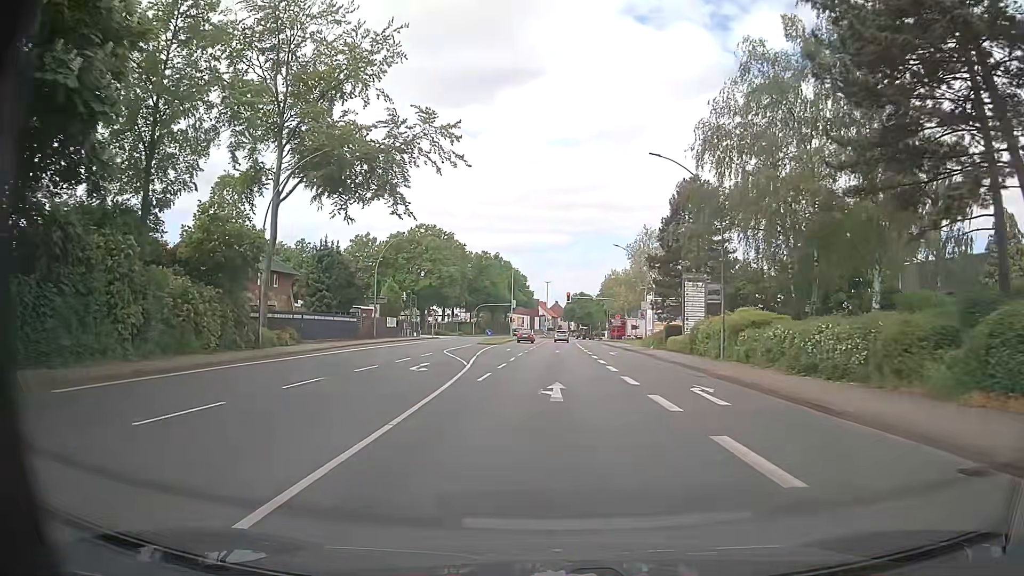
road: primary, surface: asphalt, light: Day
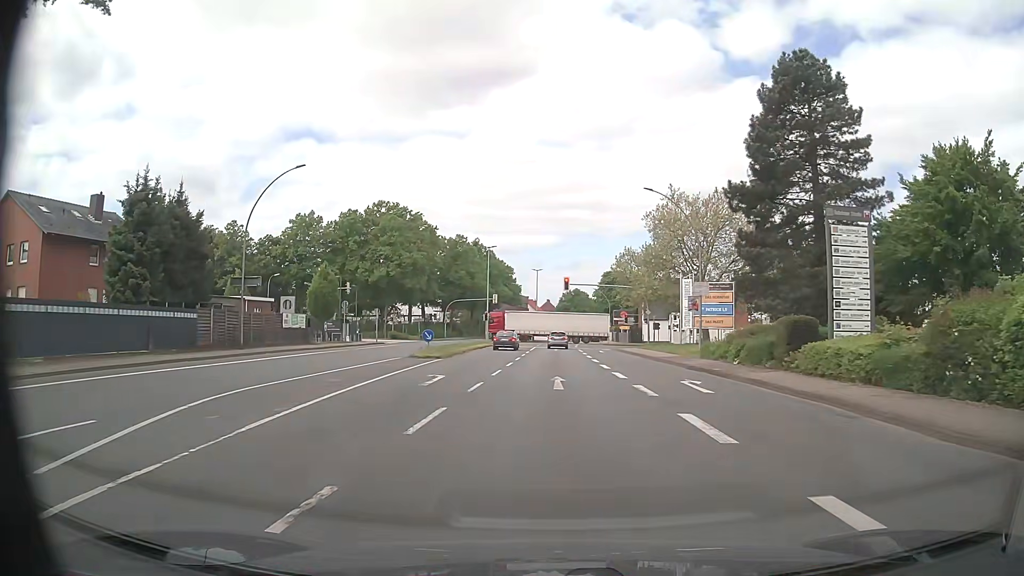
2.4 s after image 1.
(+0.1, +26.9) m; +1°
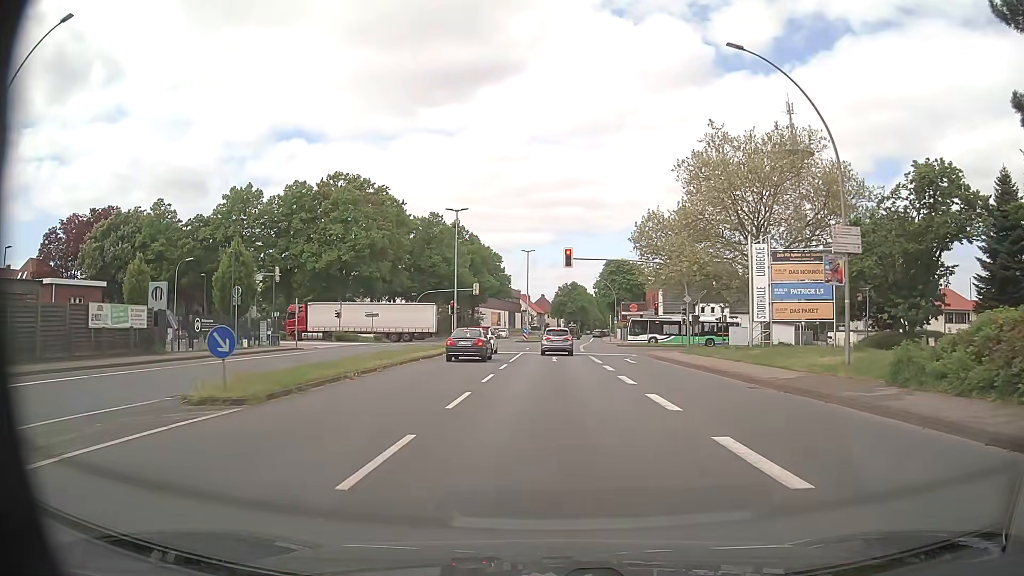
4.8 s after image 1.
(+0.1, +20.8) m; +1°
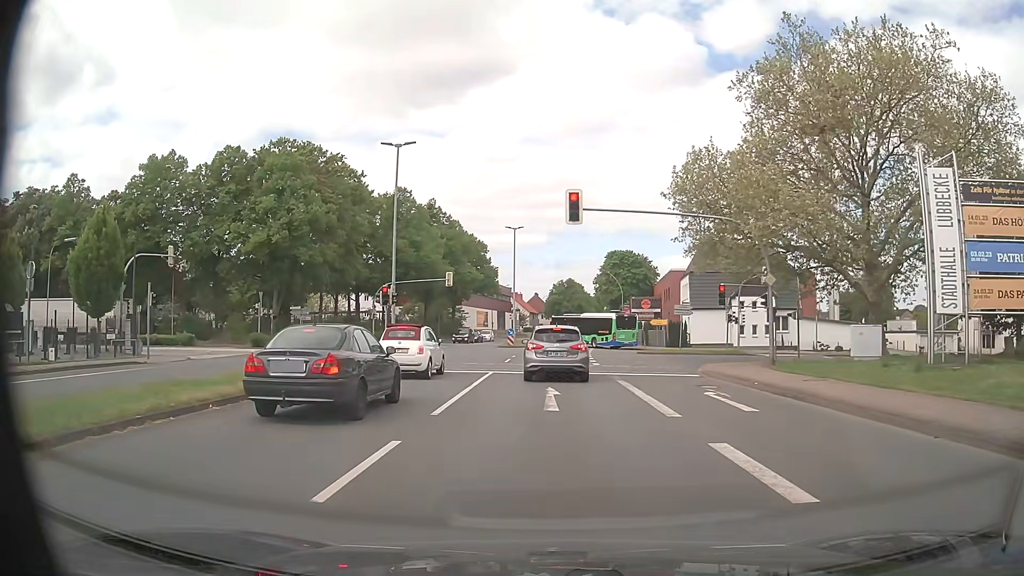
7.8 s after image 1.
(-0.2, +18.2) m; -1°
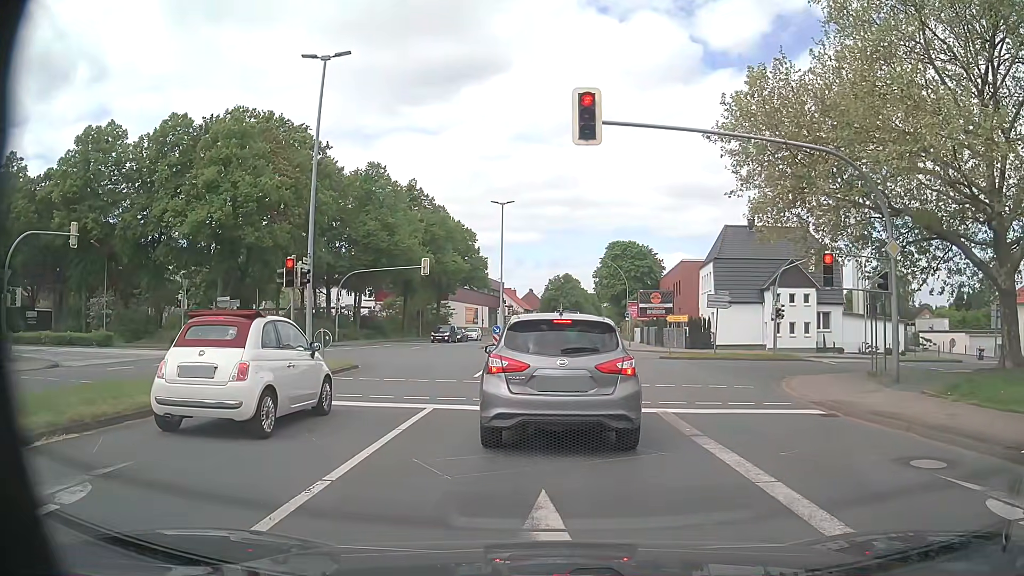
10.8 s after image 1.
(+0.1, +10.6) m; 0°
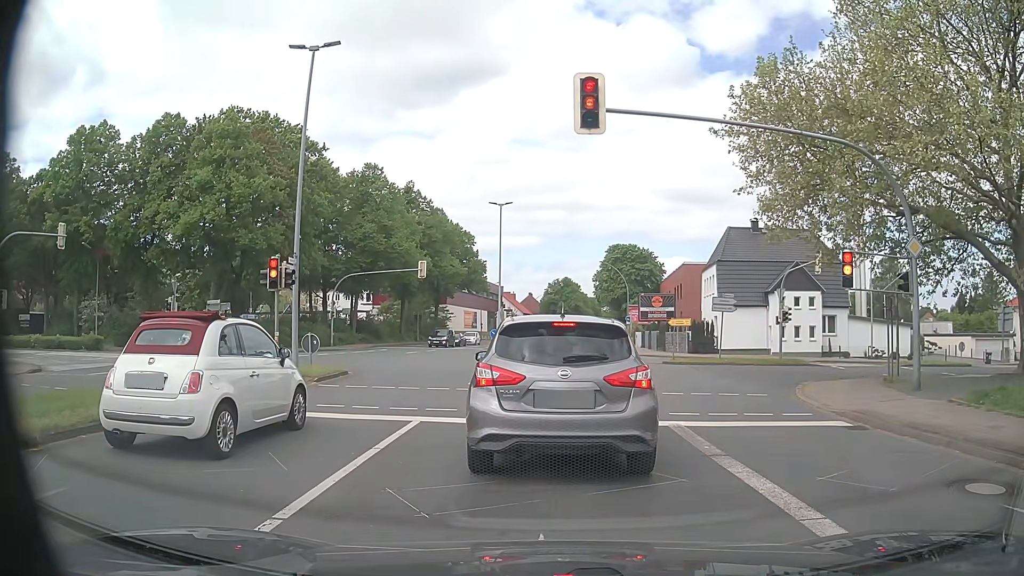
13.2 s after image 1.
(0.0, +1.2) m; +2°
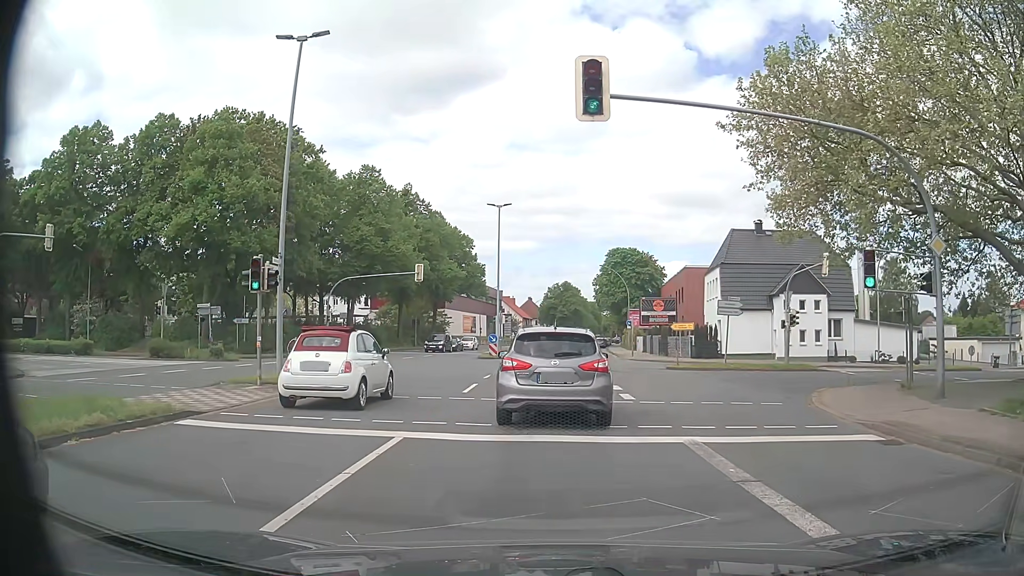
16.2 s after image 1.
(0.0, +1.3) m; 0°
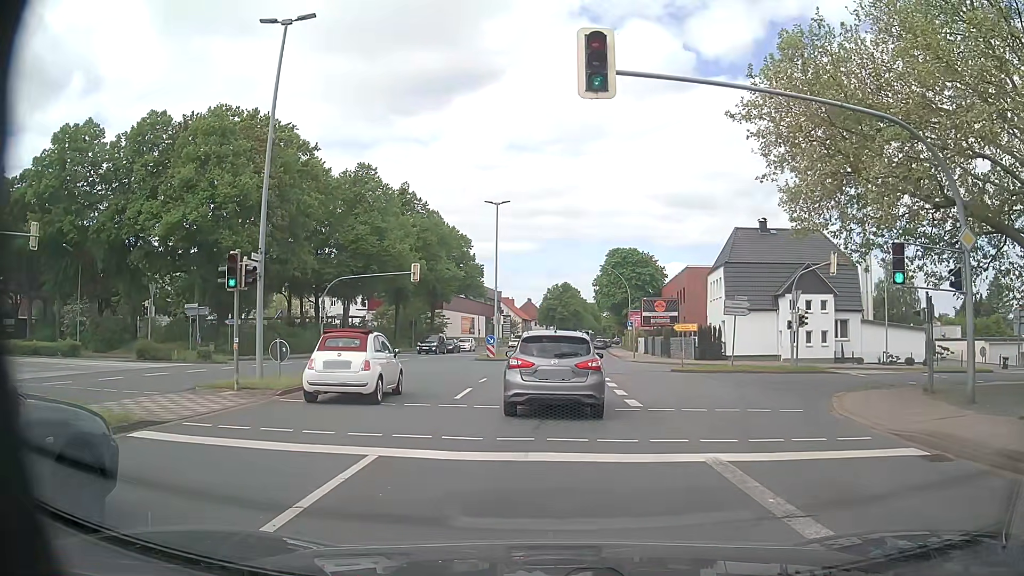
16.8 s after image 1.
(0.0, +1.4) m; -1°
(0, +10) (0, +20) (0, +30) (+1, +40) (+1, +50) (+1, +60) (+2, +70) (+2, +80) (+3, +90) (+4, +100) m
